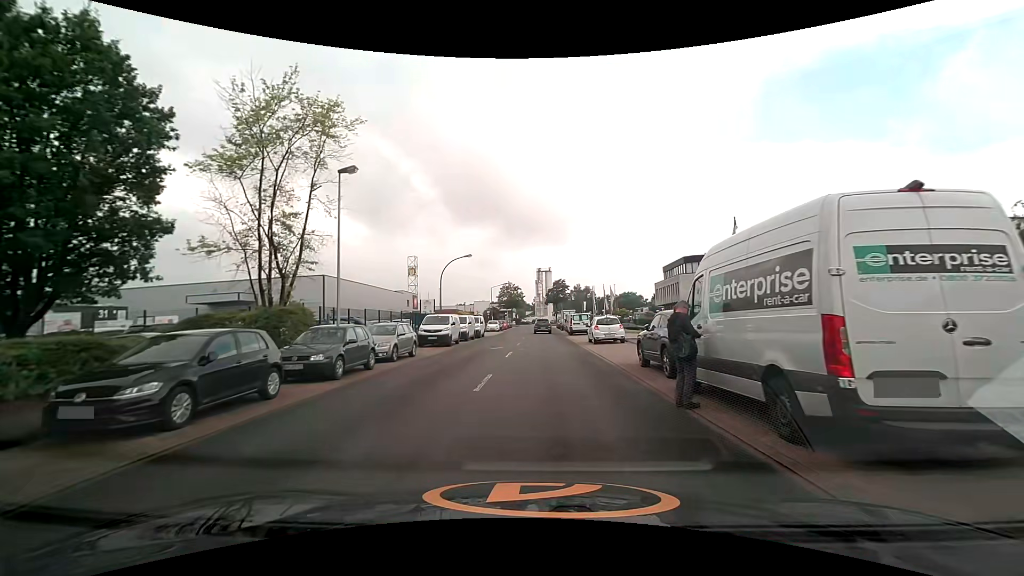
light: Day
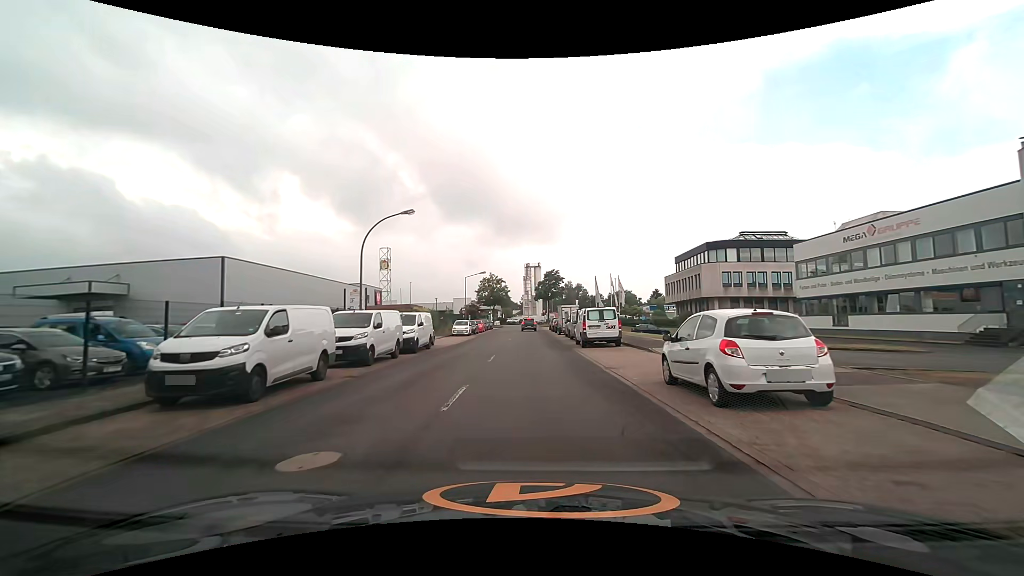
(+0.2, +19.9) m; +1°
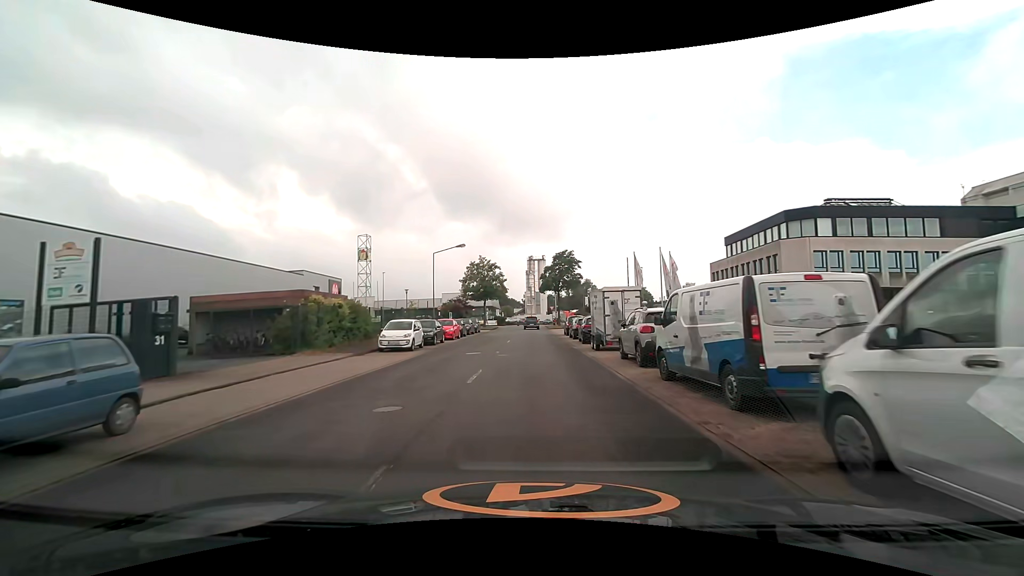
(-0.1, +23.8) m; 0°
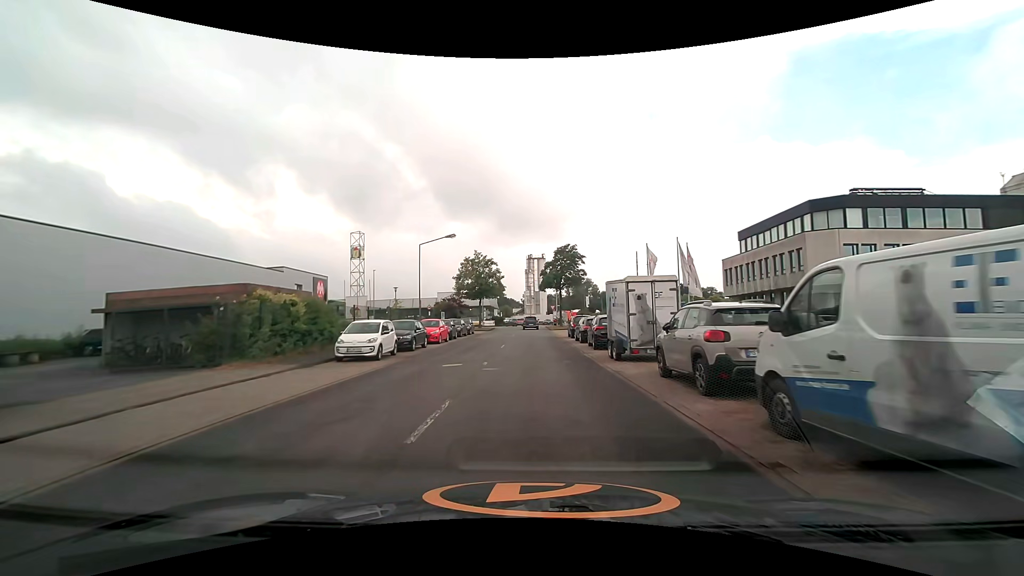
(0.0, +5.1) m; 0°
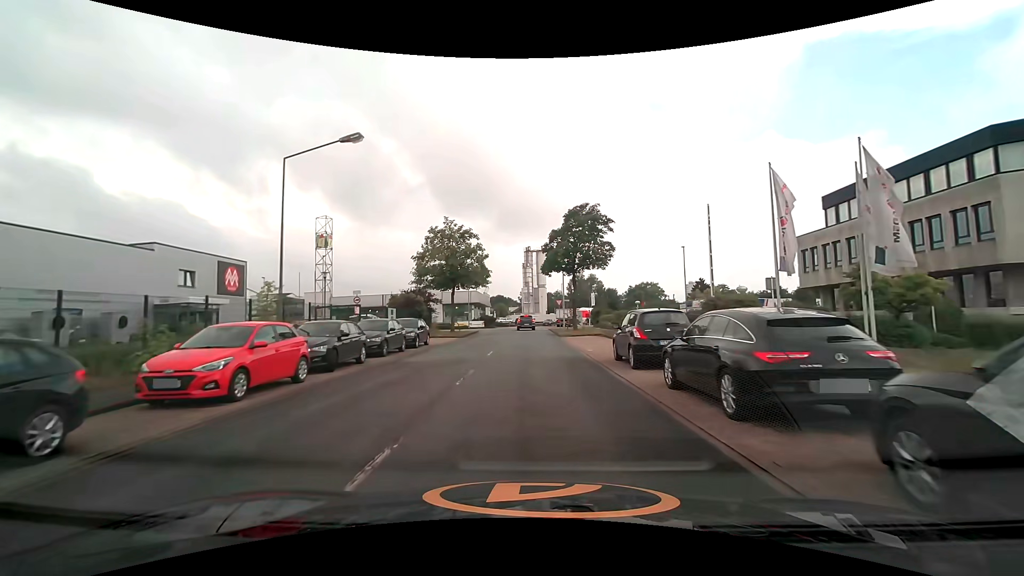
(-0.1, +20.5) m; 0°
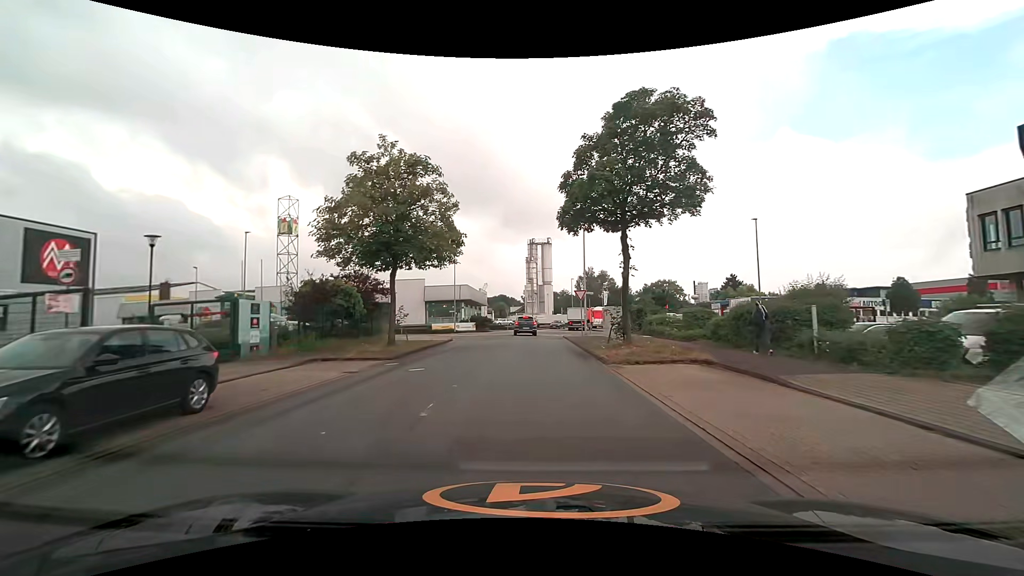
(0.0, +19.0) m; 0°
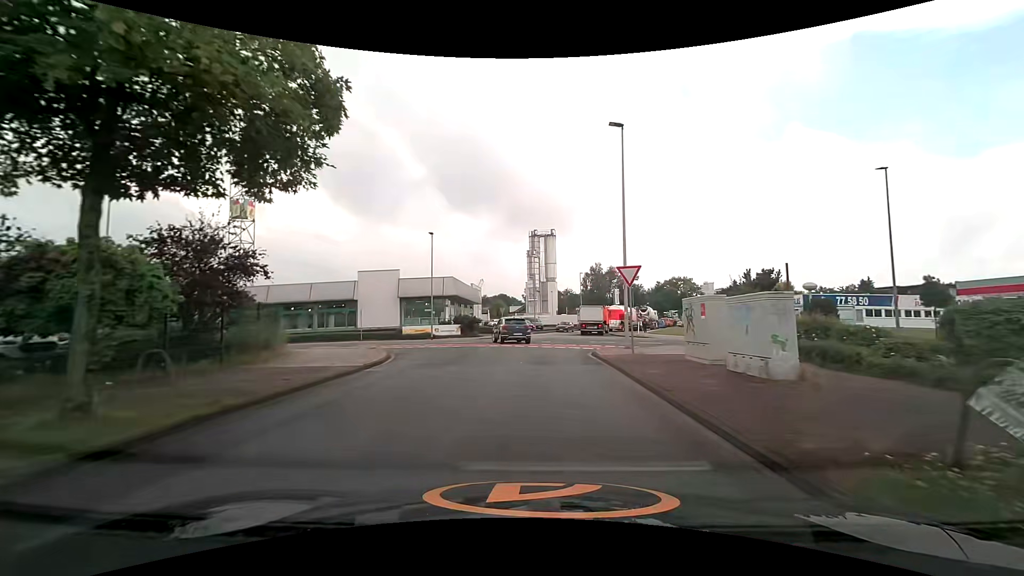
(0.0, +15.5) m; 0°
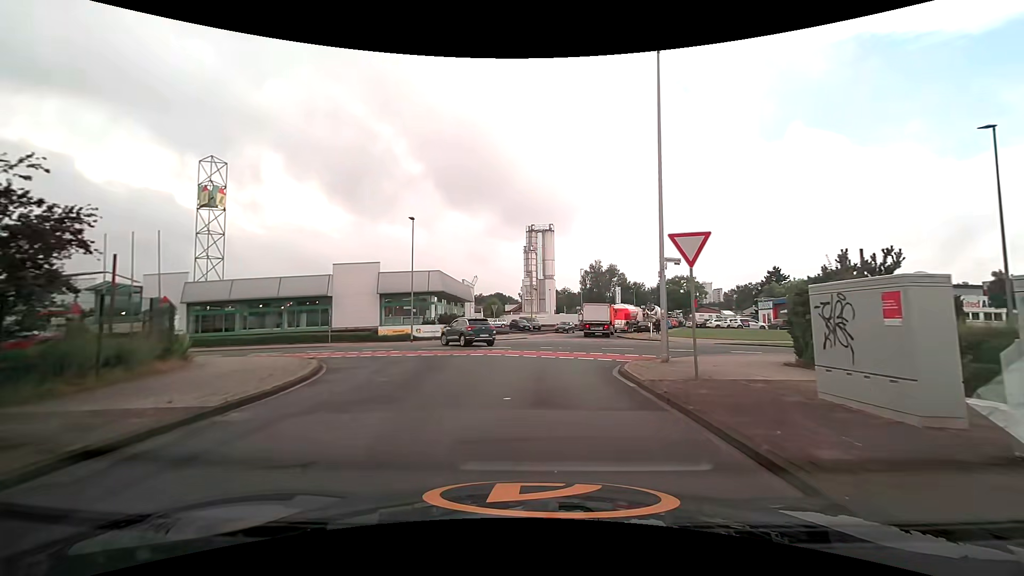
(0.0, +6.7) m; 0°
